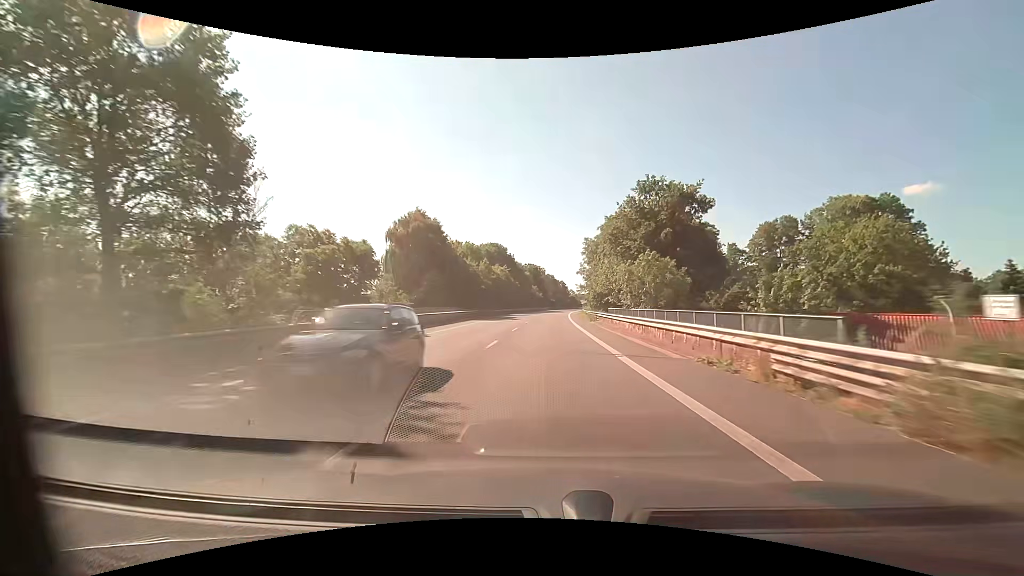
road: primary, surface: asphalt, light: Day
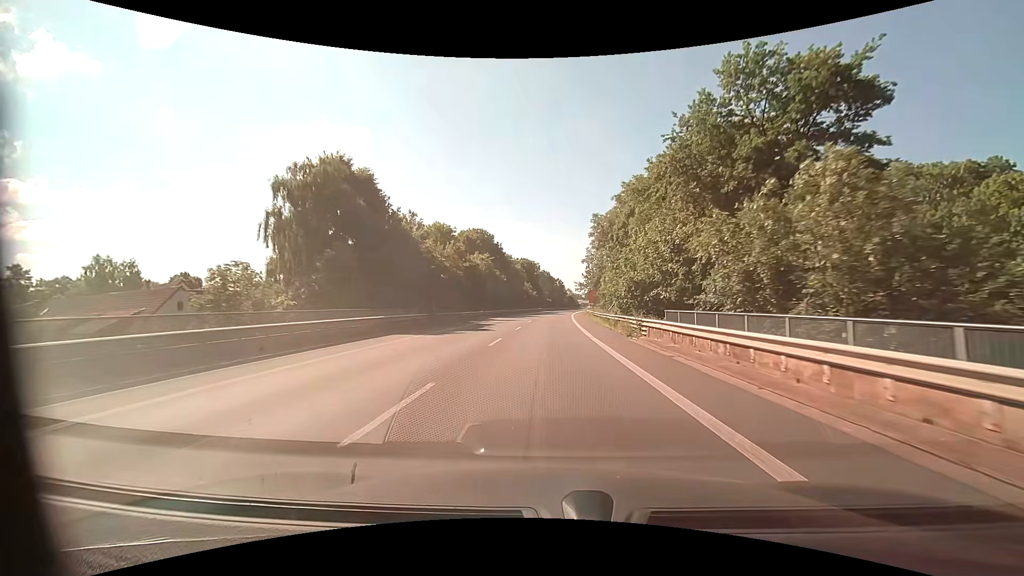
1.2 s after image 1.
(+0.1, +22.6) m; +1°
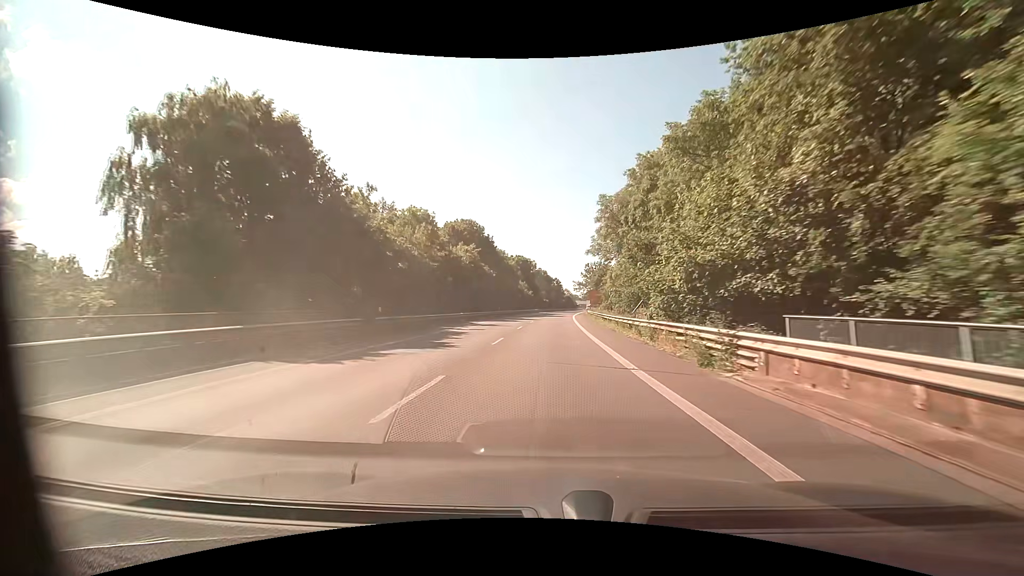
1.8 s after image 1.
(0.0, +11.3) m; 0°
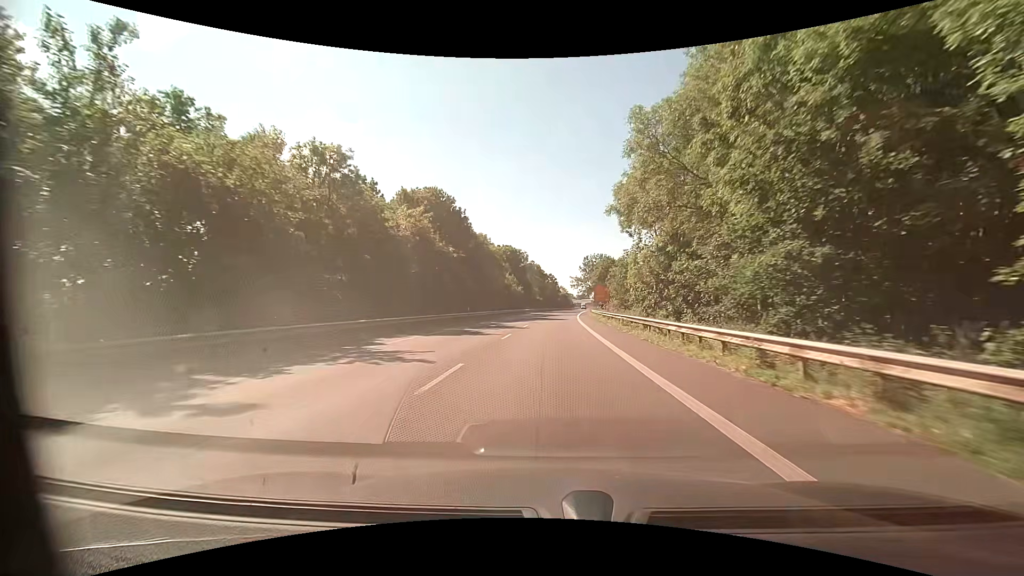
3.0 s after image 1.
(+0.1, +22.6) m; +1°
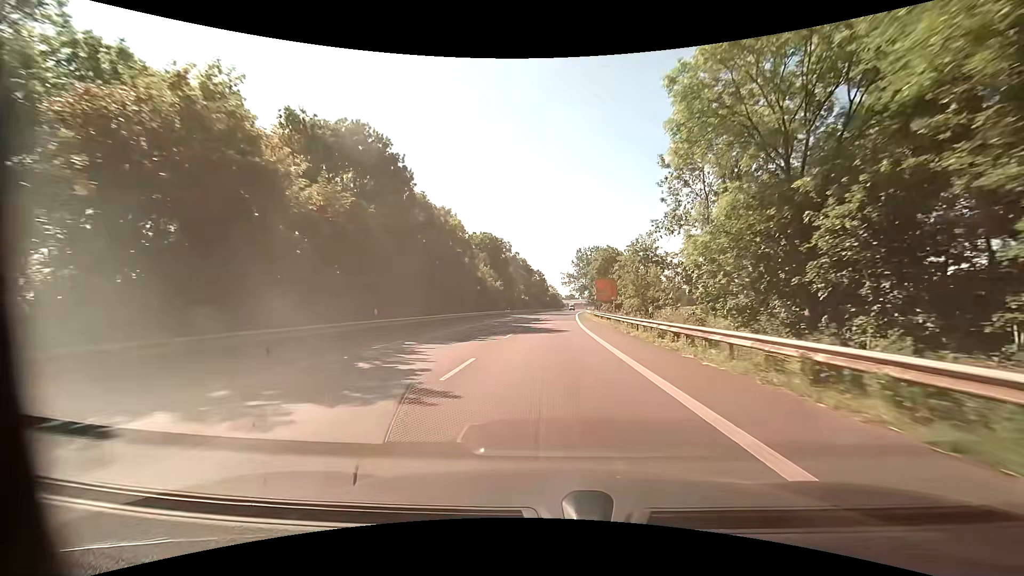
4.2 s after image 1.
(+0.2, +22.6) m; +1°
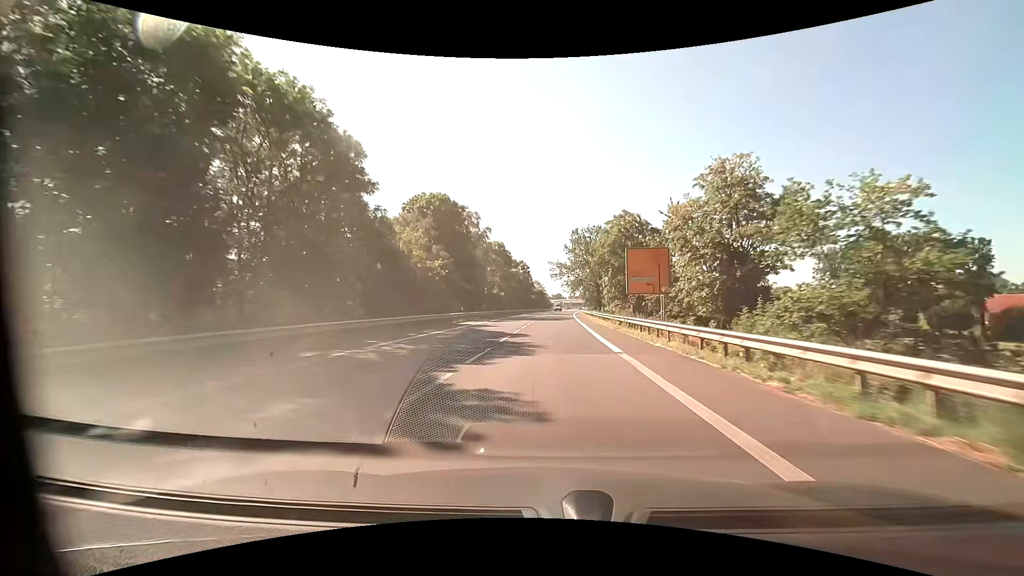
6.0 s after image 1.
(+0.6, +33.9) m; +2°
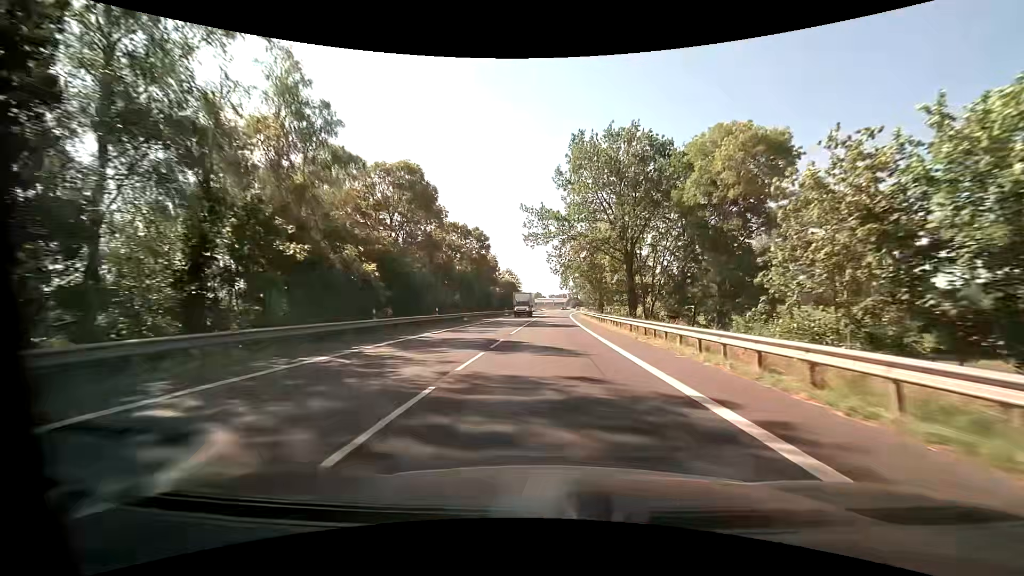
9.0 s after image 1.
(+1.1, +56.6) m; +2°
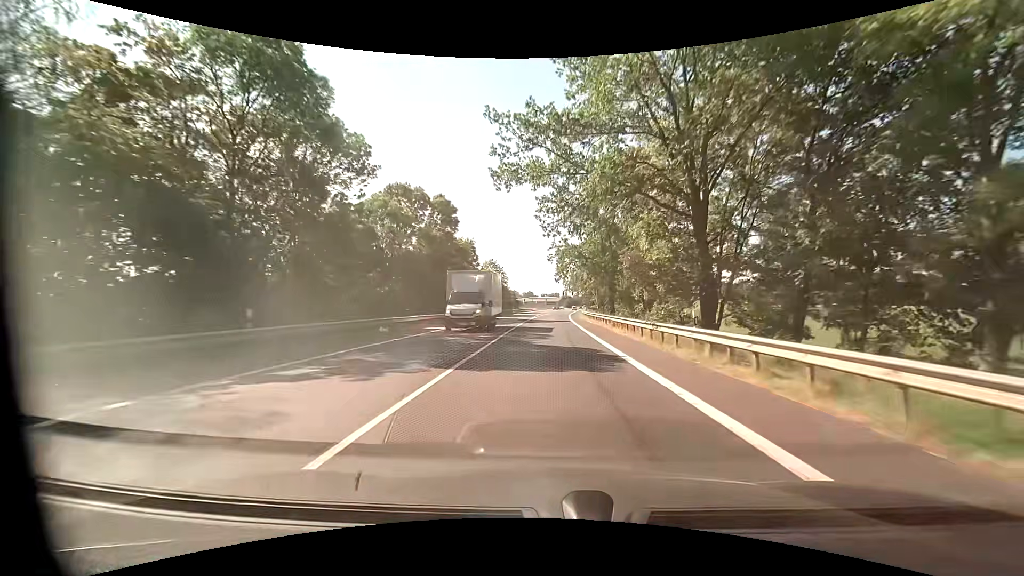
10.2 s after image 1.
(+0.3, +22.7) m; +1°
(0, +10) (0, +20) (0, +30) (0, +40) (+1, +50) (+1, +60) (+1, +70) (+2, +80) (+2, +90) (+3, +100) m
